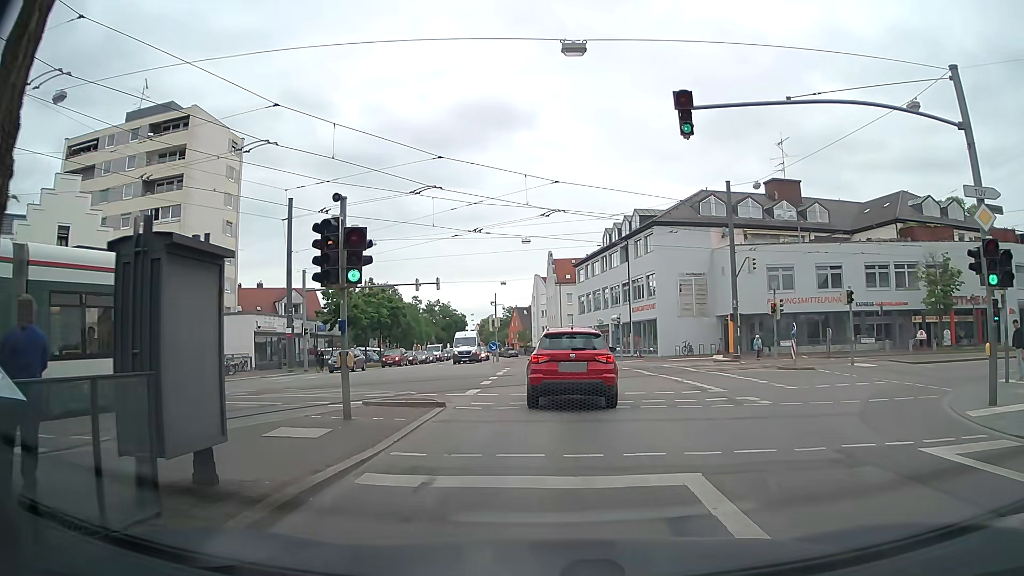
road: tertiary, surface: asphalt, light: Day
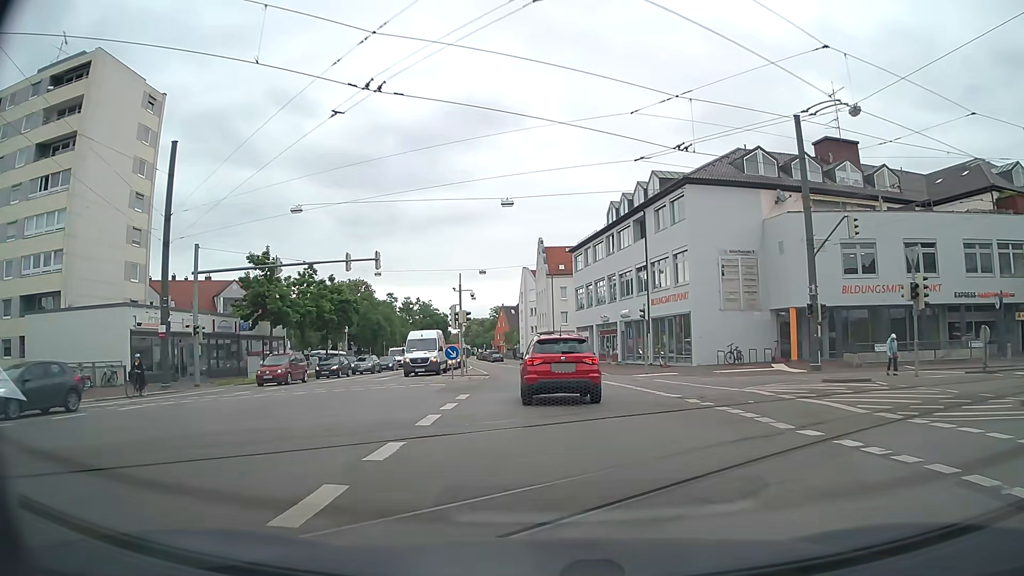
(-0.4, +16.0) m; -1°
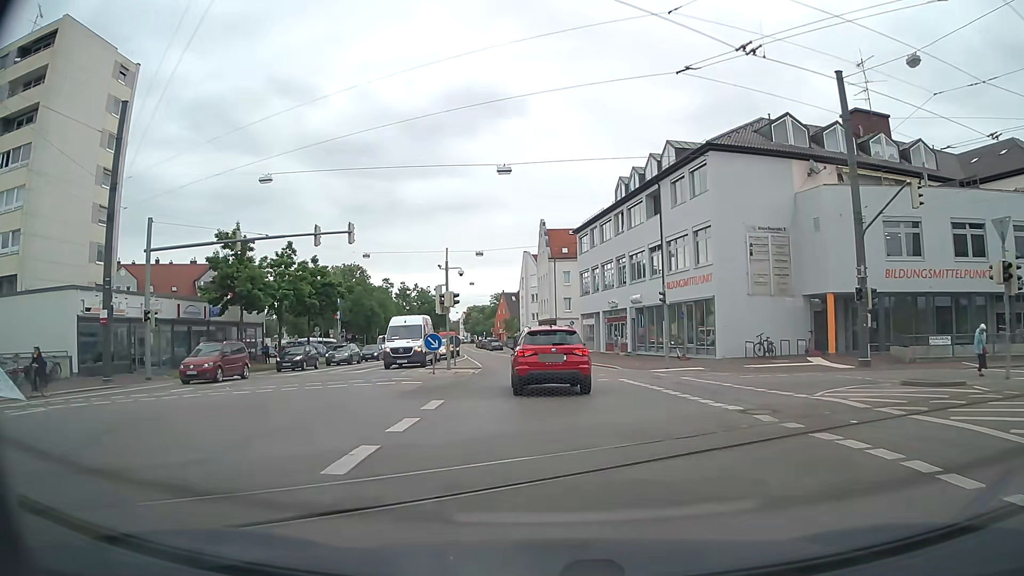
(0.0, +5.1) m; -1°
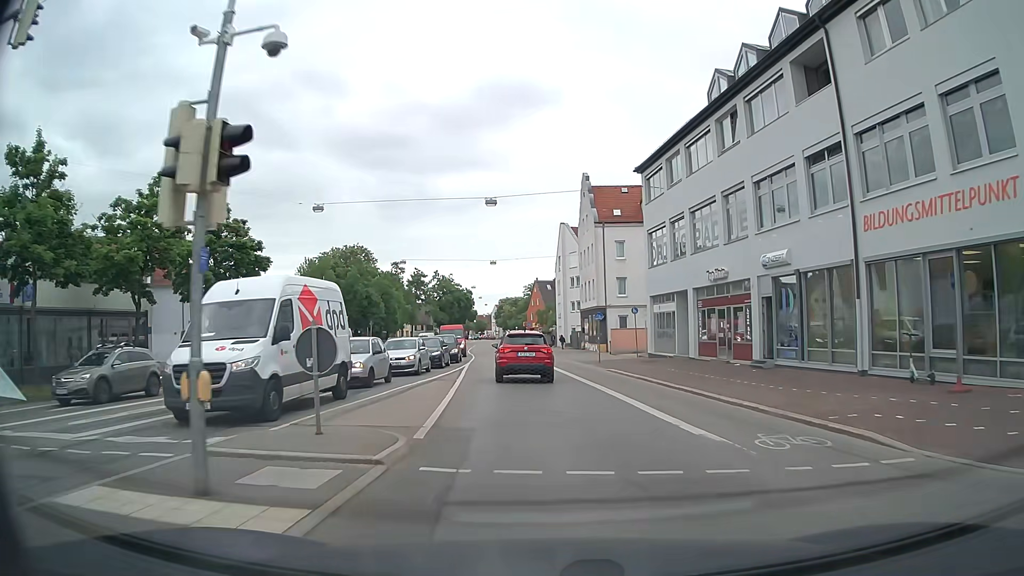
(-0.3, +22.0) m; -3°
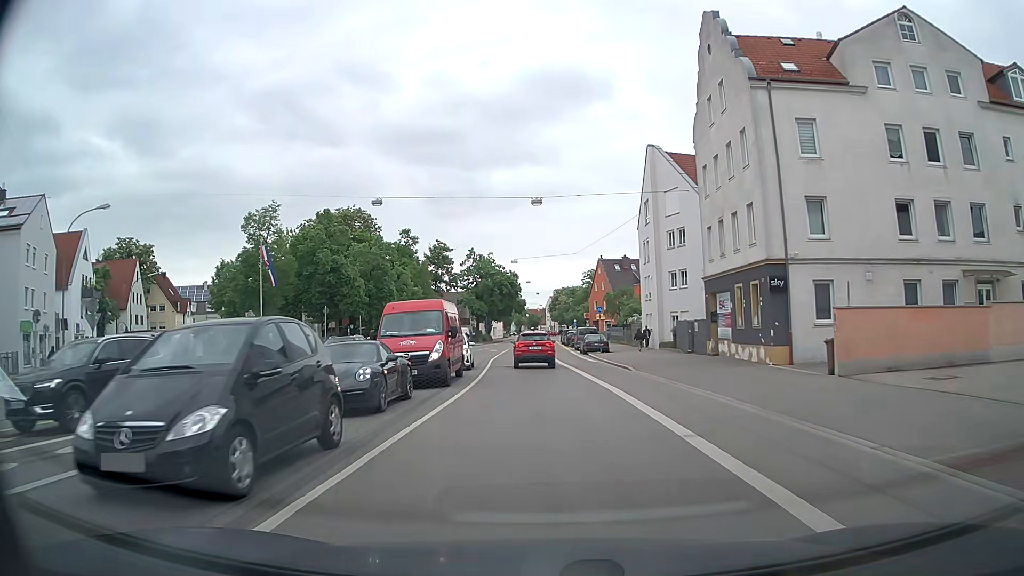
(-1.5, +32.0) m; -5°
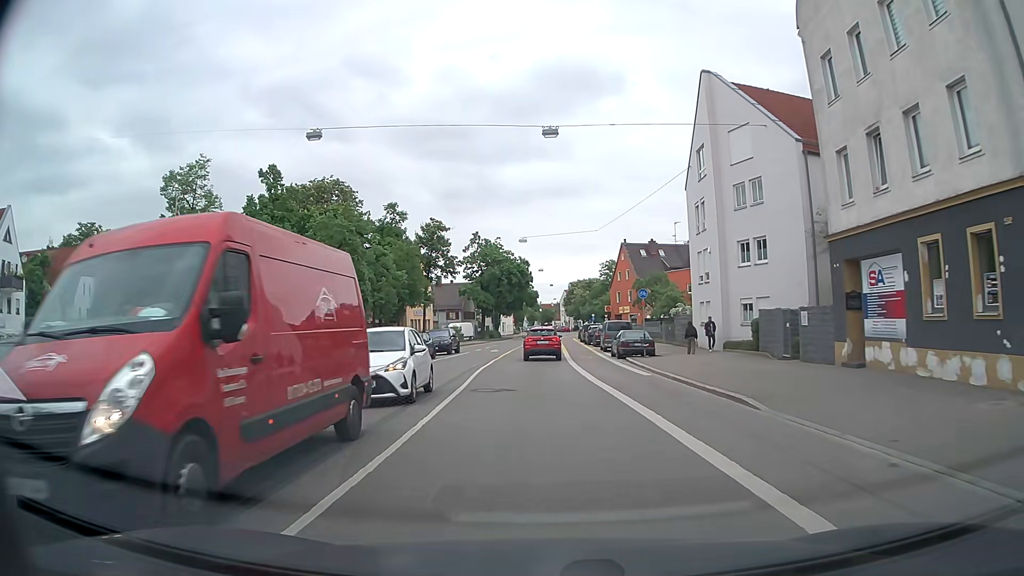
(-0.2, +14.1) m; -1°
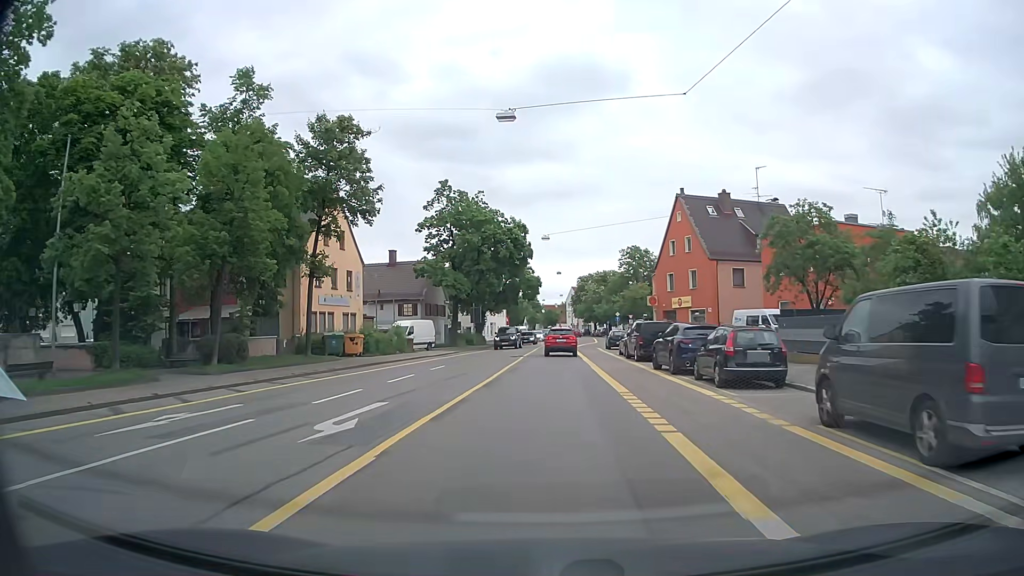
(-0.2, +35.7) m; 0°
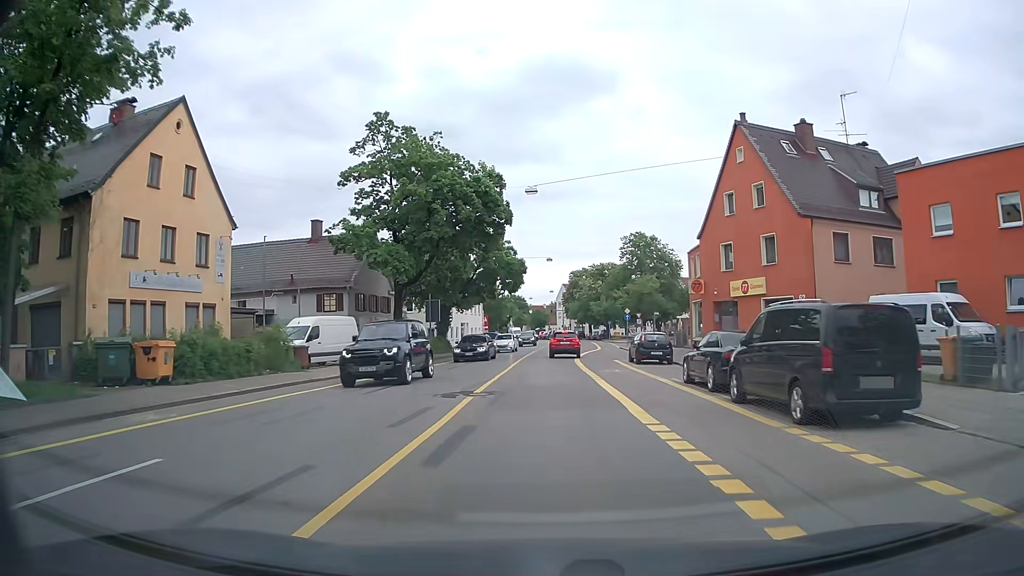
(+0.2, +21.1) m; +1°
(0, +10) (0, +20) (+1, +30) (+1, +40) (+2, +50) (+3, +60) (+3, +70) (+4, +80) (+4, +90) (+4, +100) m
